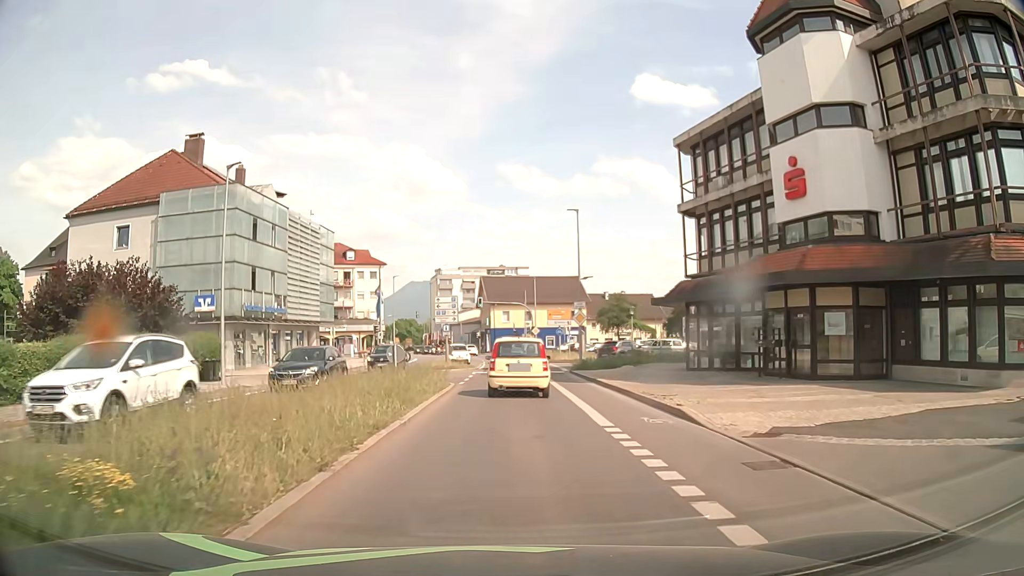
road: secondary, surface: asphalt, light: Day
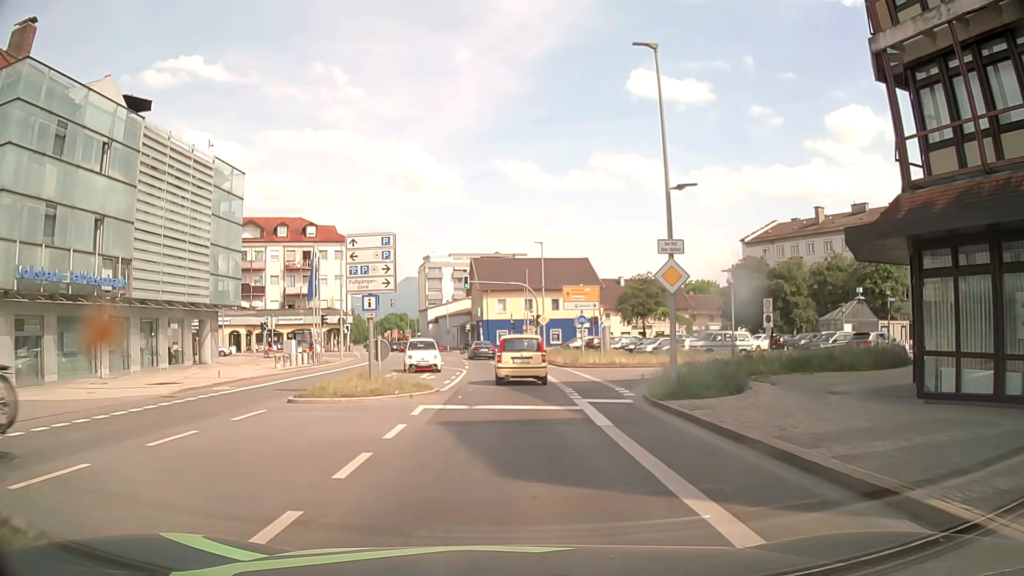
(+0.3, +20.3) m; +1°
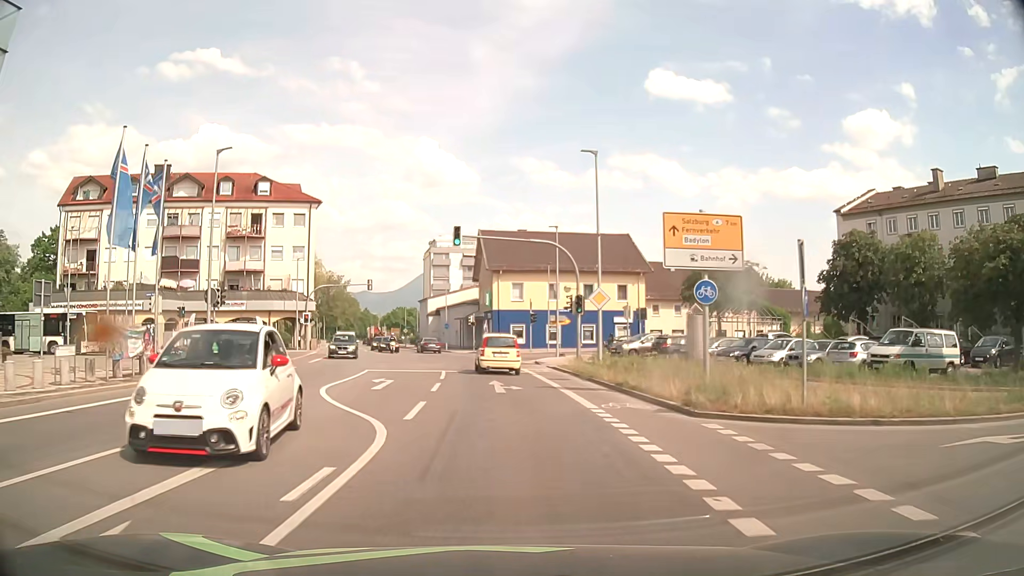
(+0.1, +23.2) m; -1°
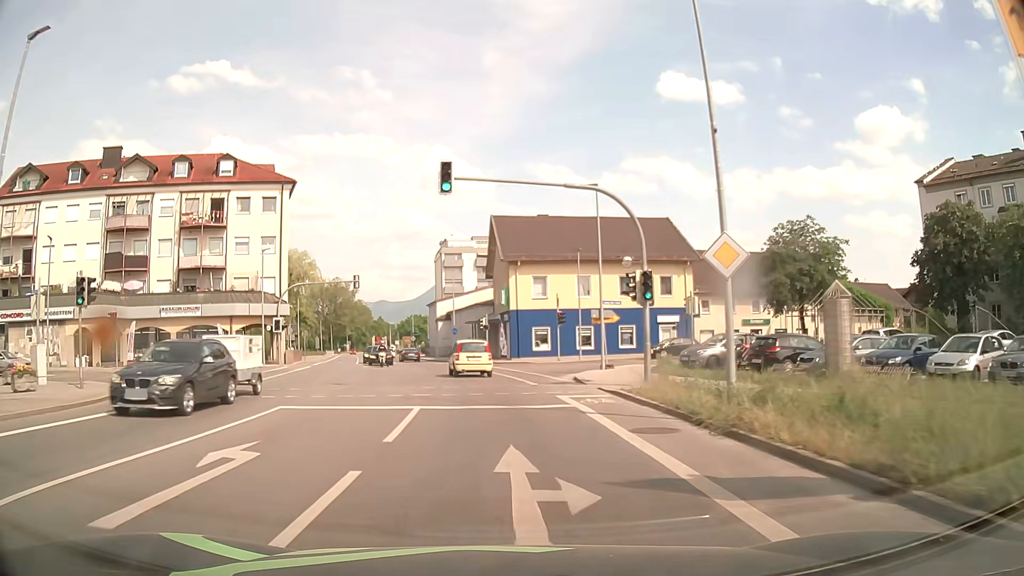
(-0.1, +12.9) m; -2°
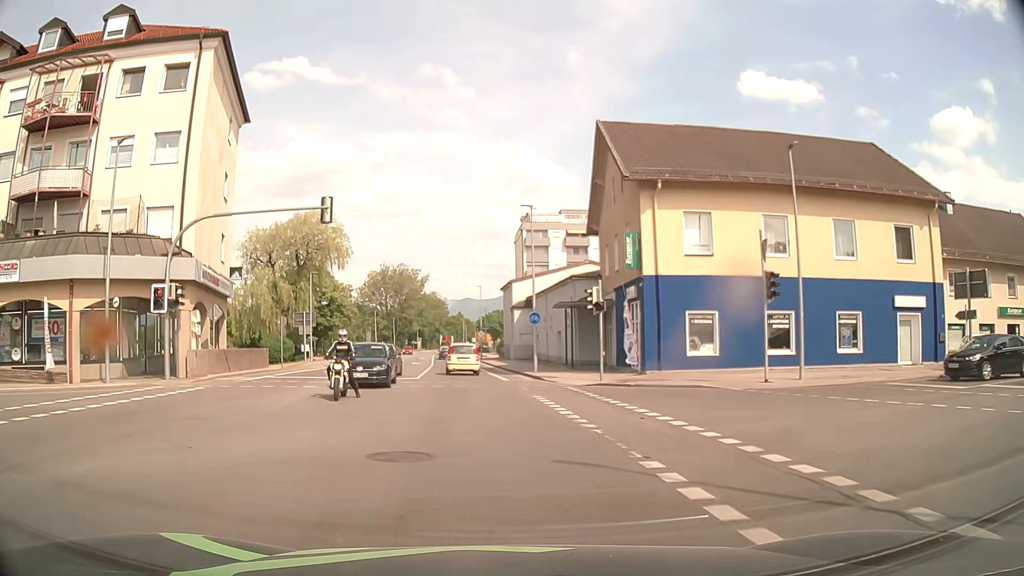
(-1.6, +27.9) m; -7°
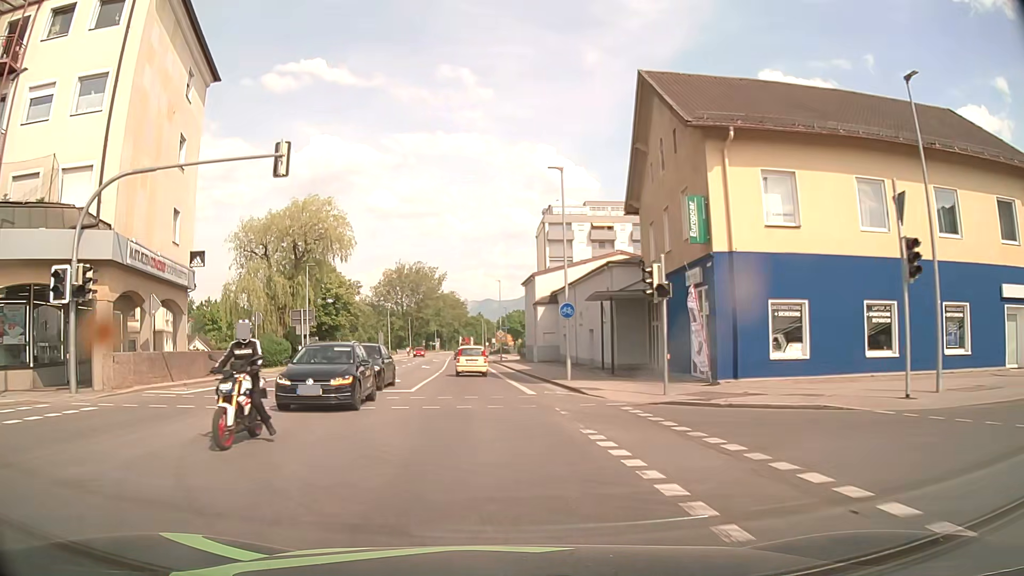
(-0.1, +7.4) m; -2°
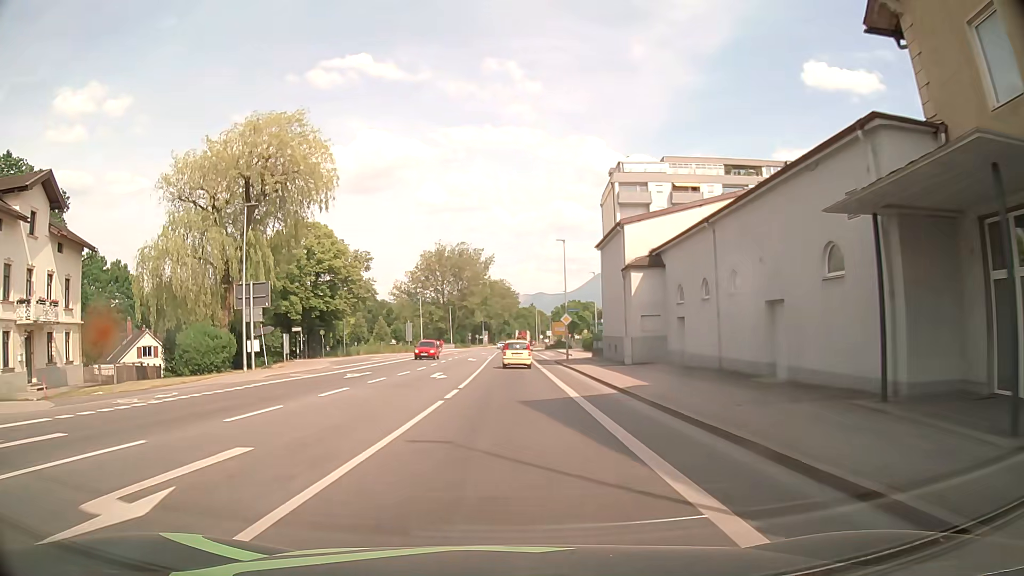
(-0.9, +23.2) m; -4°
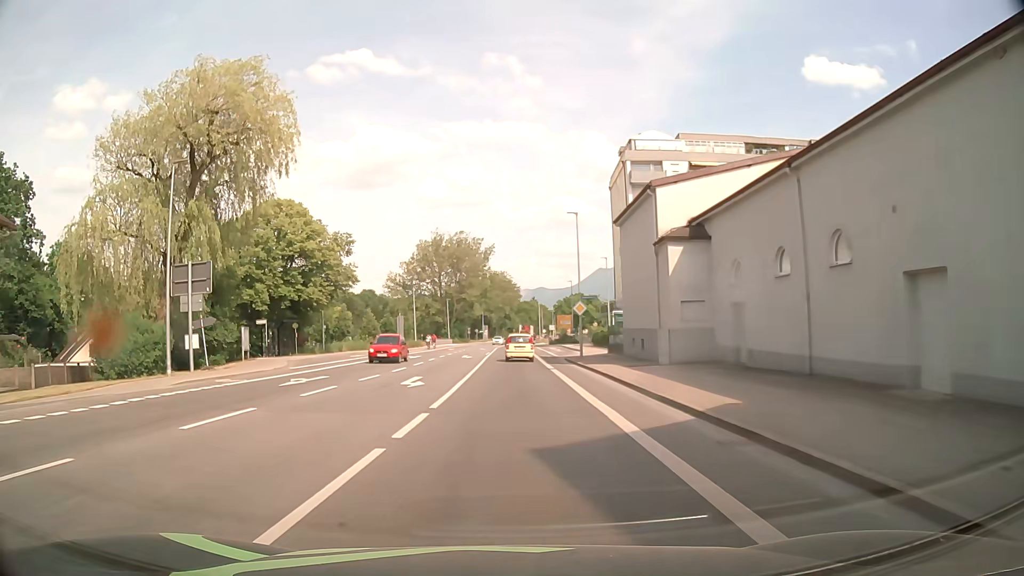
(-0.1, +8.0) m; -1°
(0, +10) (0, +20) (0, +30) (0, +40) (0, +50) (0, +60) (0, +70) (0, +80) (+1, +90) (+1, +100) m
